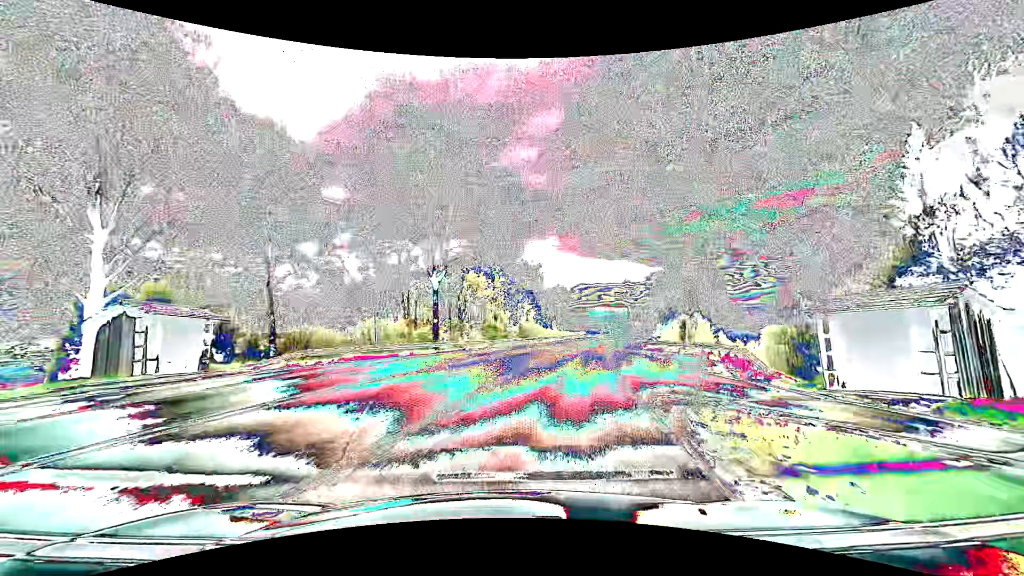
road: primary_link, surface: asphalt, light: Day
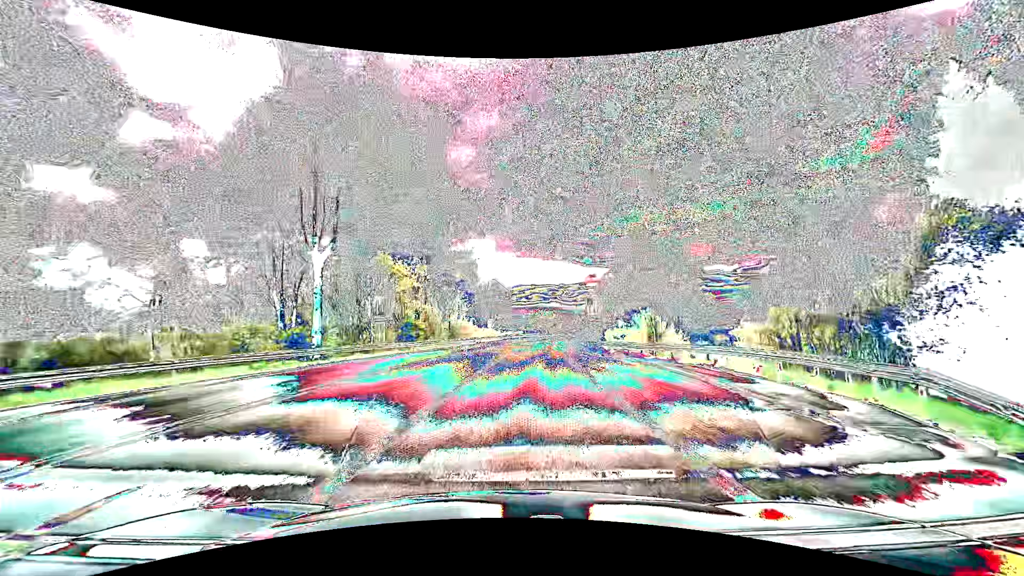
(+1.1, +13.4) m; +7°
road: primary
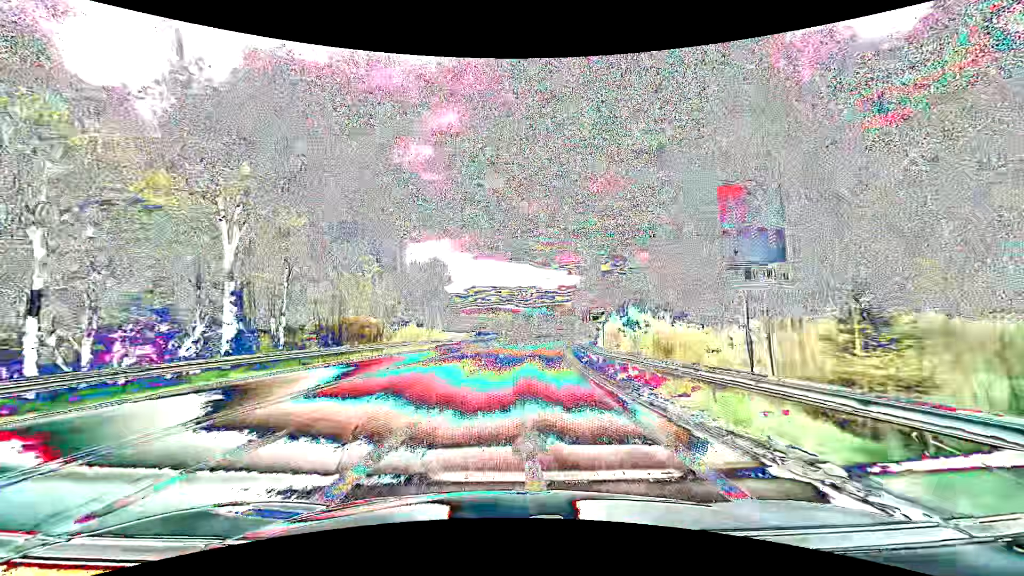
(+1.8, +32.3) m; +5°
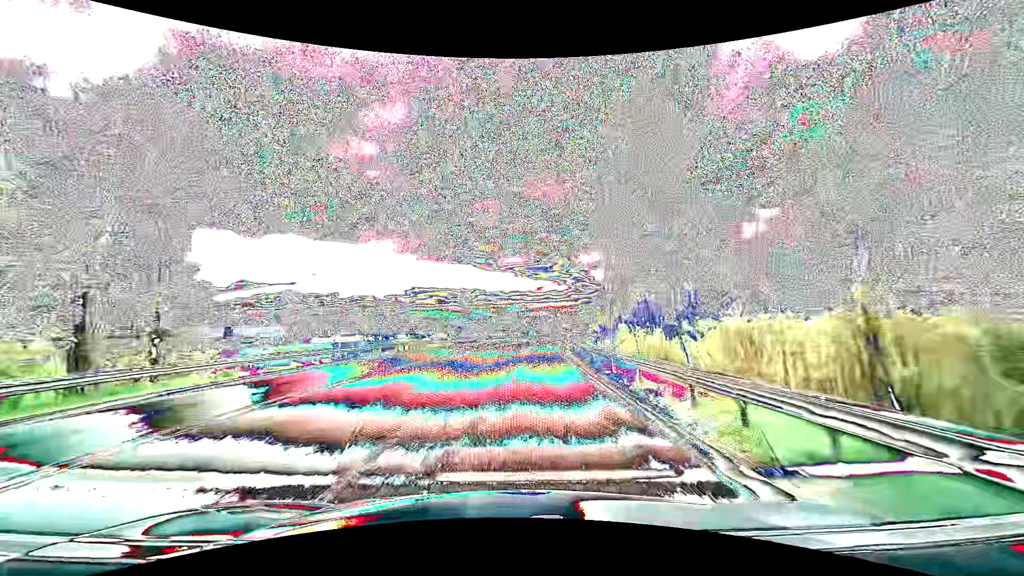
(+3.0, +49.9) m; +6°
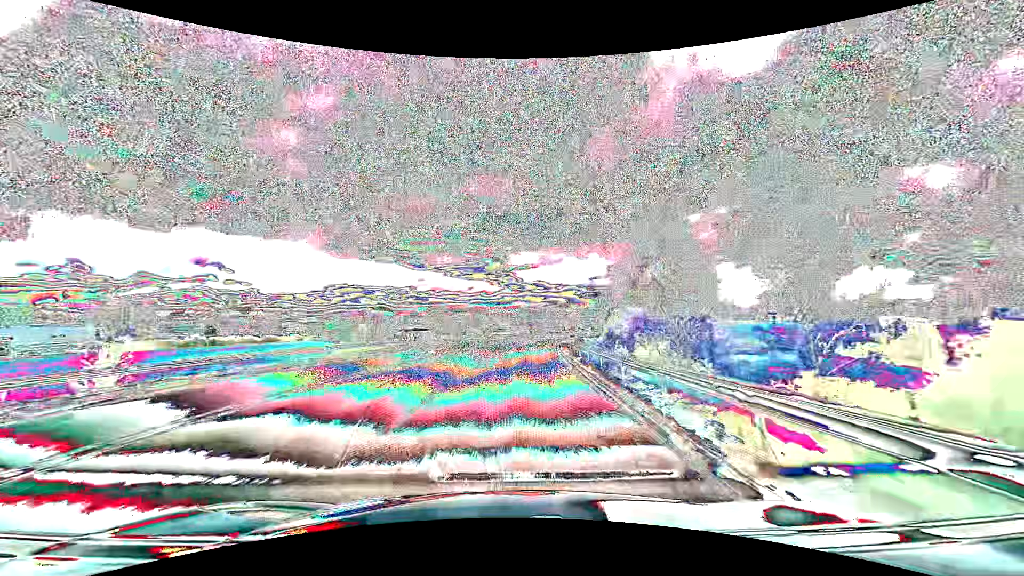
(+3.9, +55.7) m; +8°
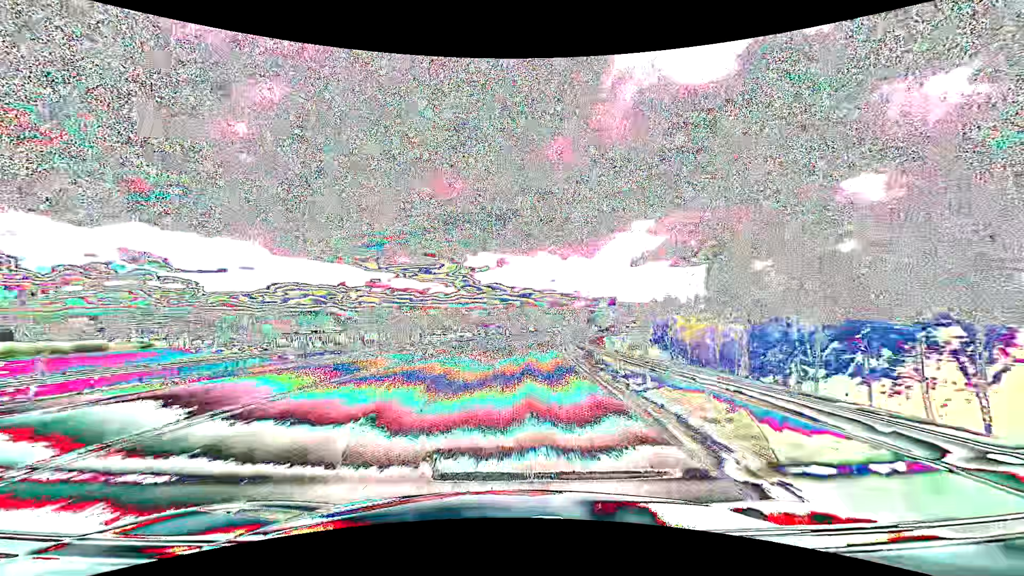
(+2.2, +46.8) m; +5°
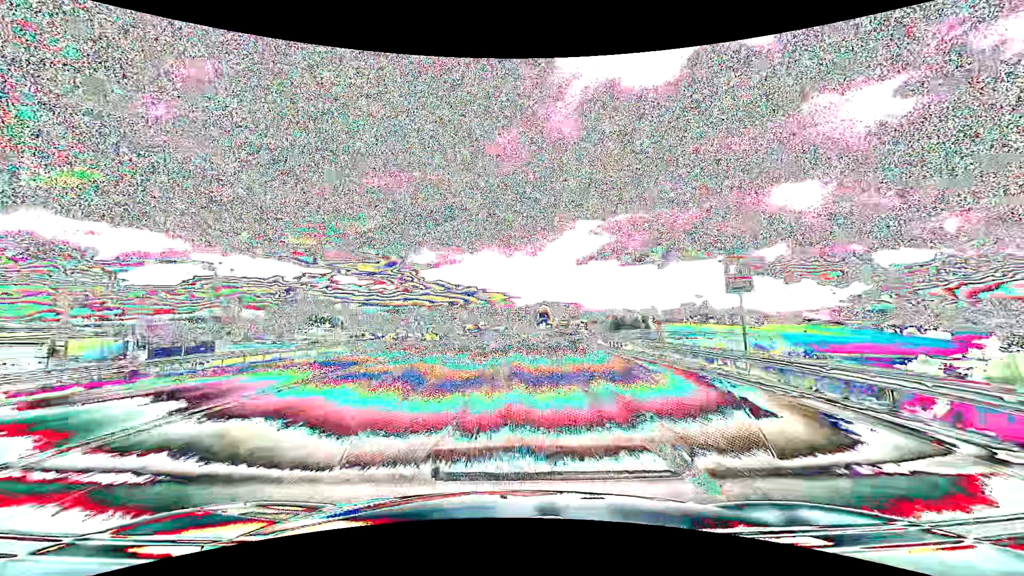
(+3.9, +58.8) m; +7°
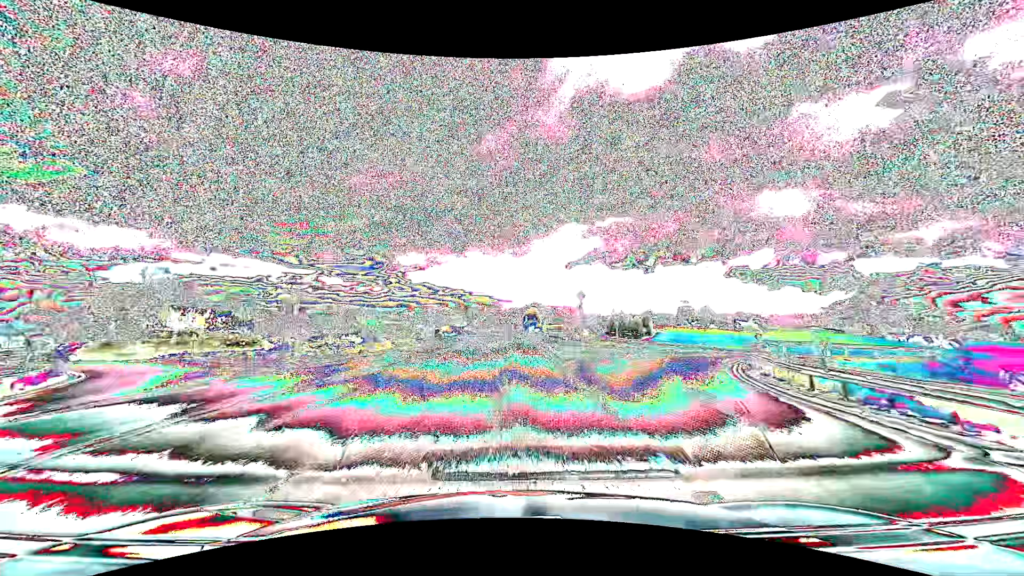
(+0.5, +31.9) m; +2°
(0, +10) (0, +20) (0, +30) (0, +40) (+1, +50) (+1, +60) (+1, +70) (+1, +80) (+2, +90) (+2, +100) m
